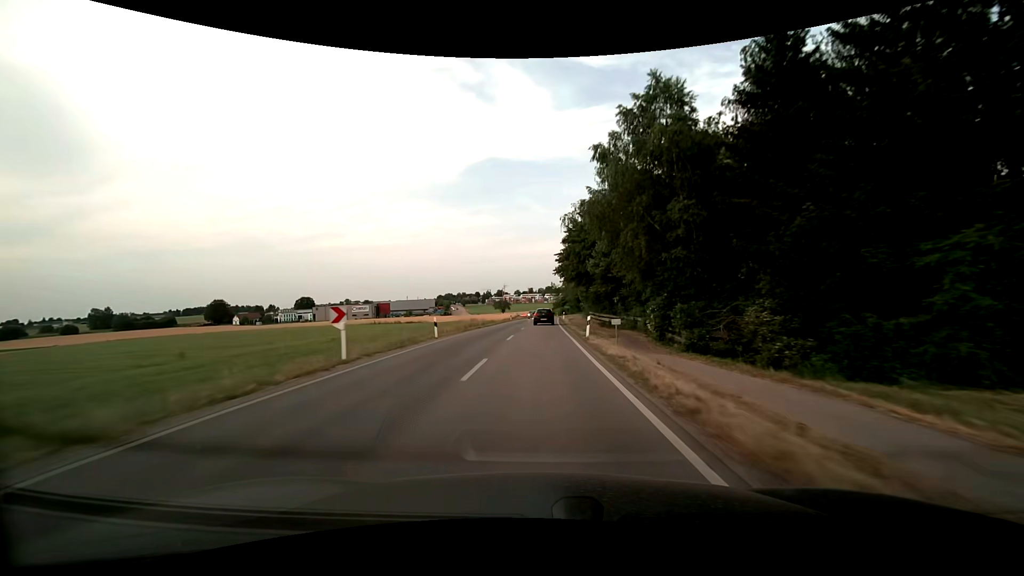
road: secondary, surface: asphalt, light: Day
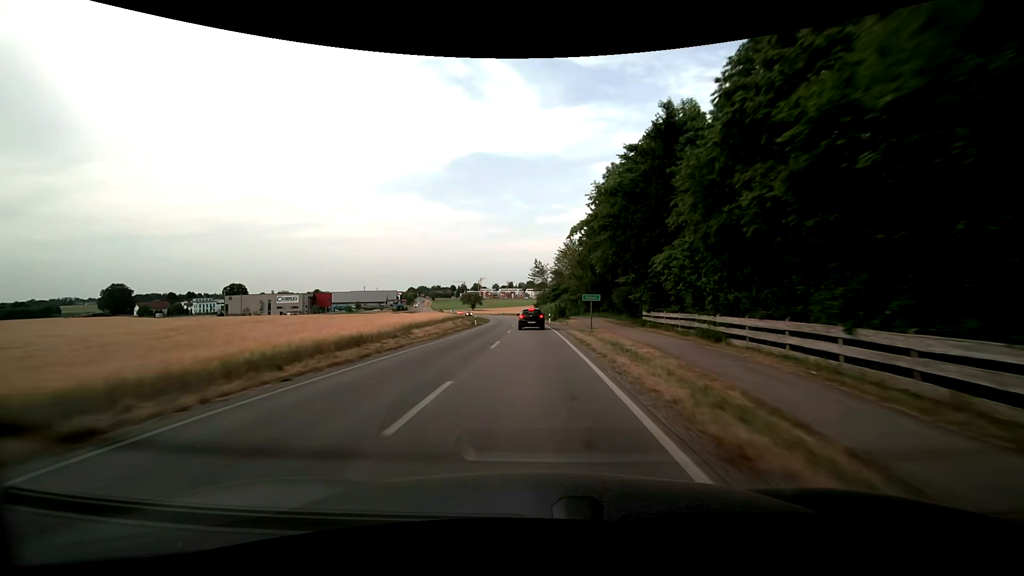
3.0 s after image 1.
(+1.7, +75.6) m; +2°
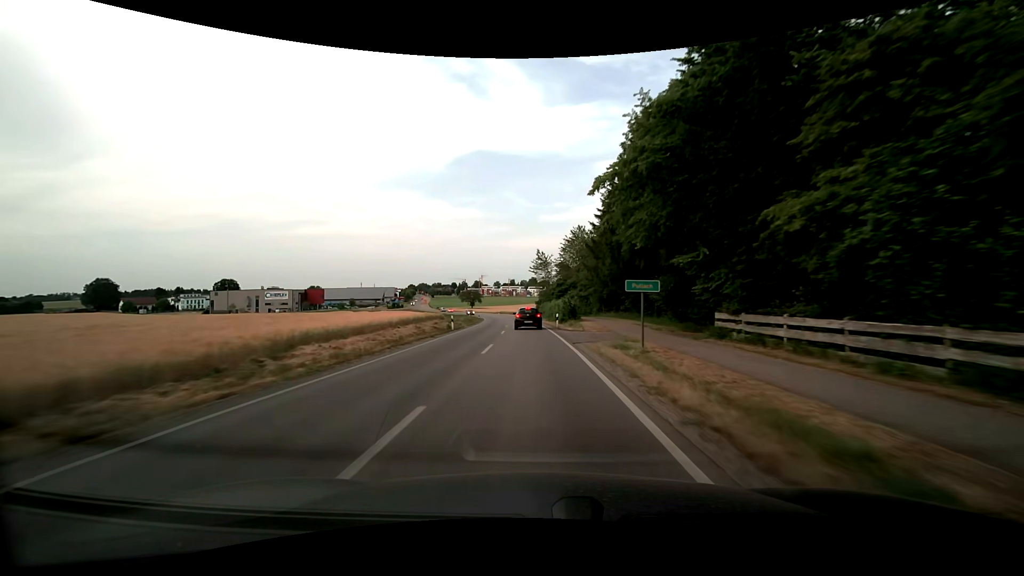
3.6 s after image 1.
(0.0, +14.4) m; 0°
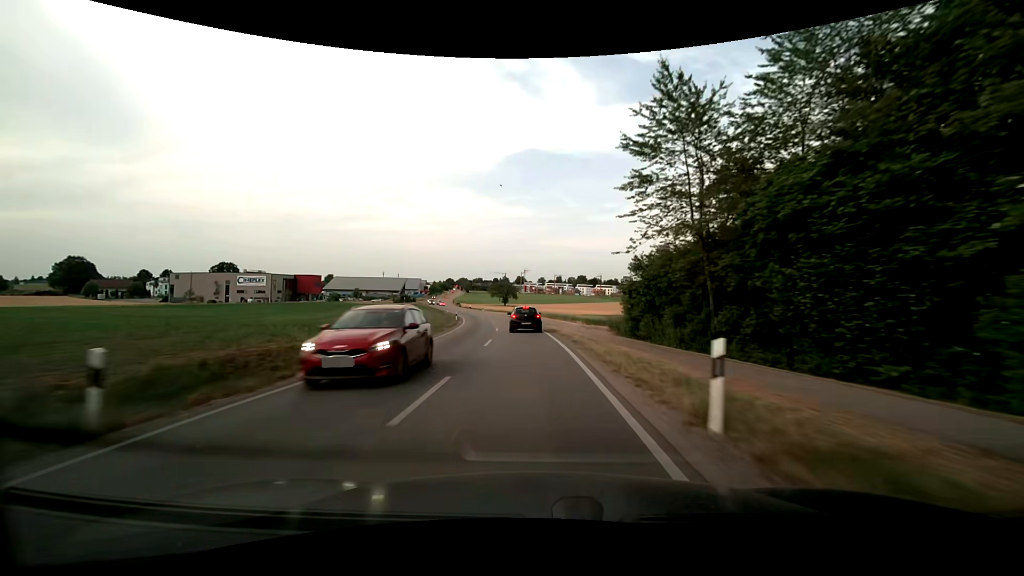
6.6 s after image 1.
(-2.8, +69.1) m; -5°
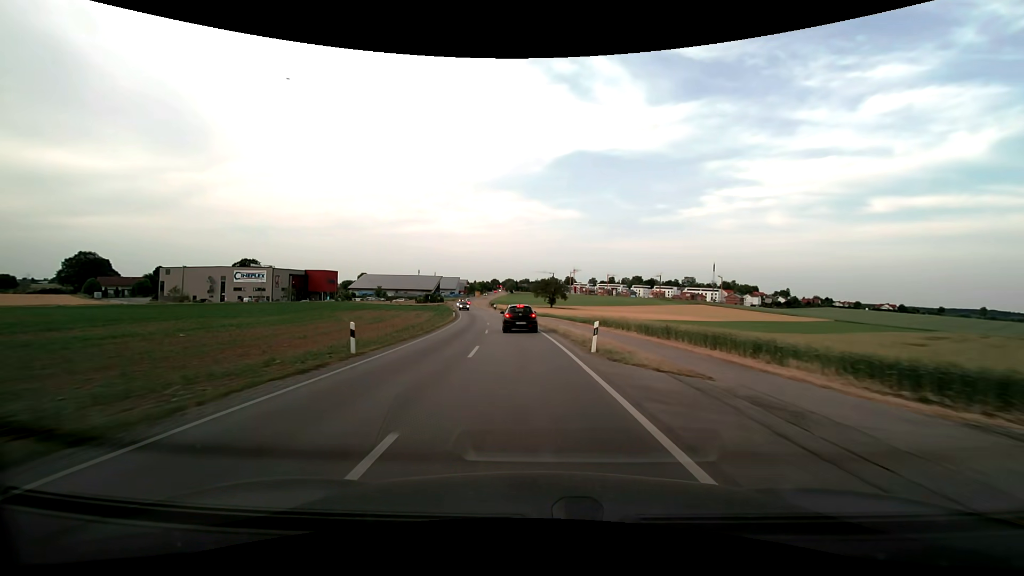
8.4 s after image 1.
(-1.9, +40.5) m; -6°
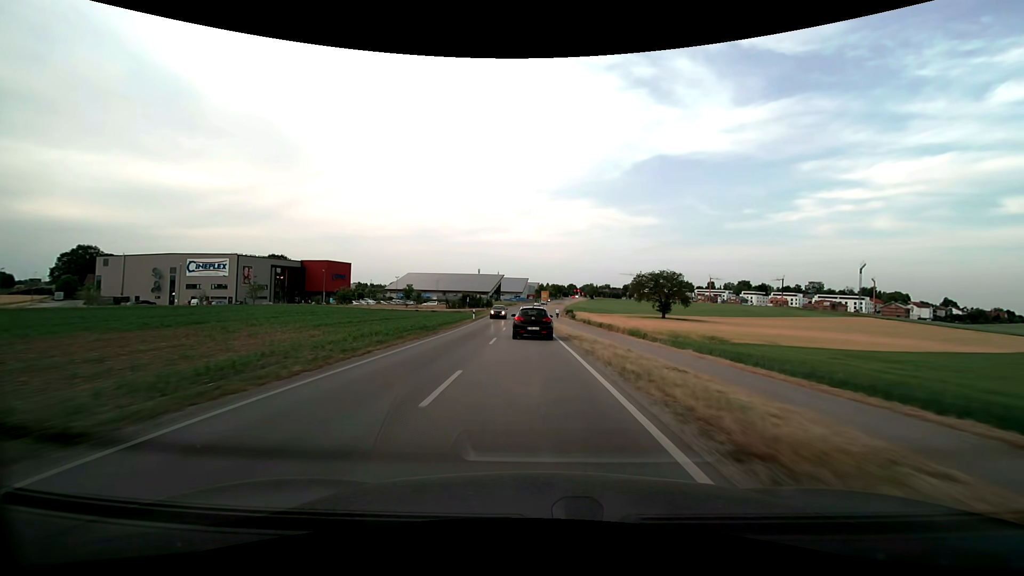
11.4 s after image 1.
(-5.8, +66.9) m; -9°
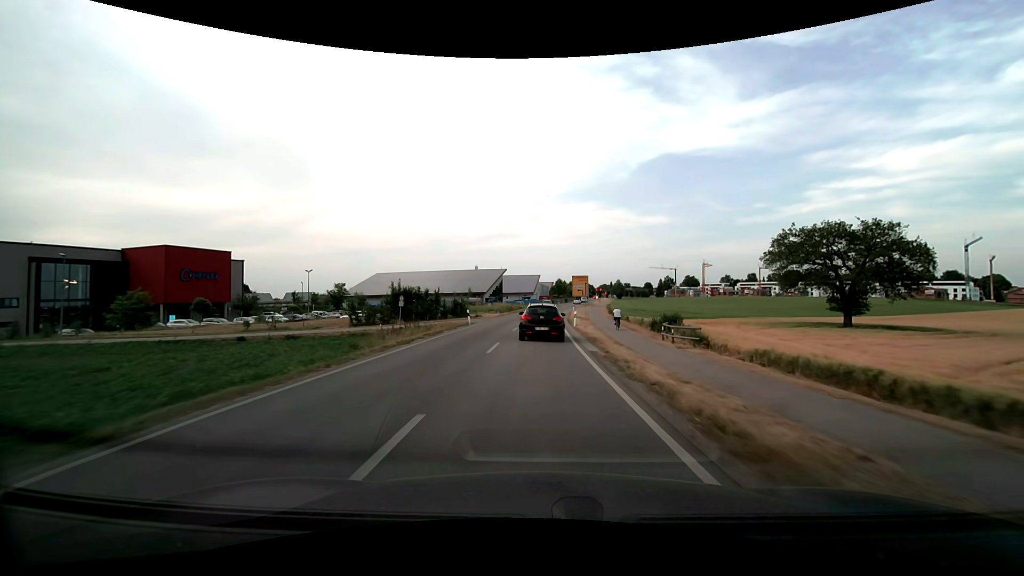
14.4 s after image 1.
(-1.7, +64.6) m; -1°
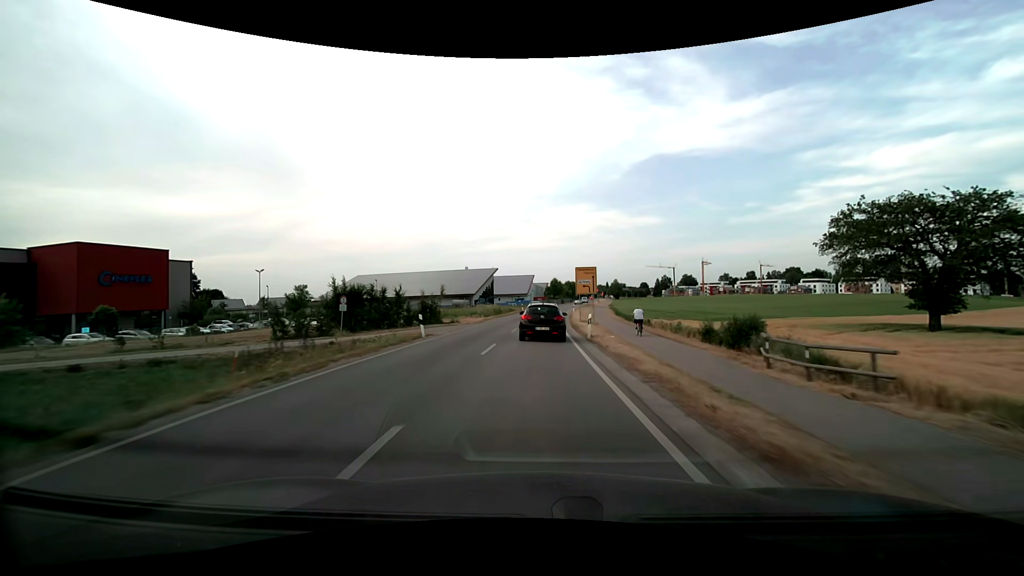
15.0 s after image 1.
(0.0, +12.7) m; +1°
(0, +10) (0, +20) (+1, +30) (+1, +40) (+1, +50) (+2, +60) (+3, +70) (+4, +80) (+5, +90) (+6, +100) m
